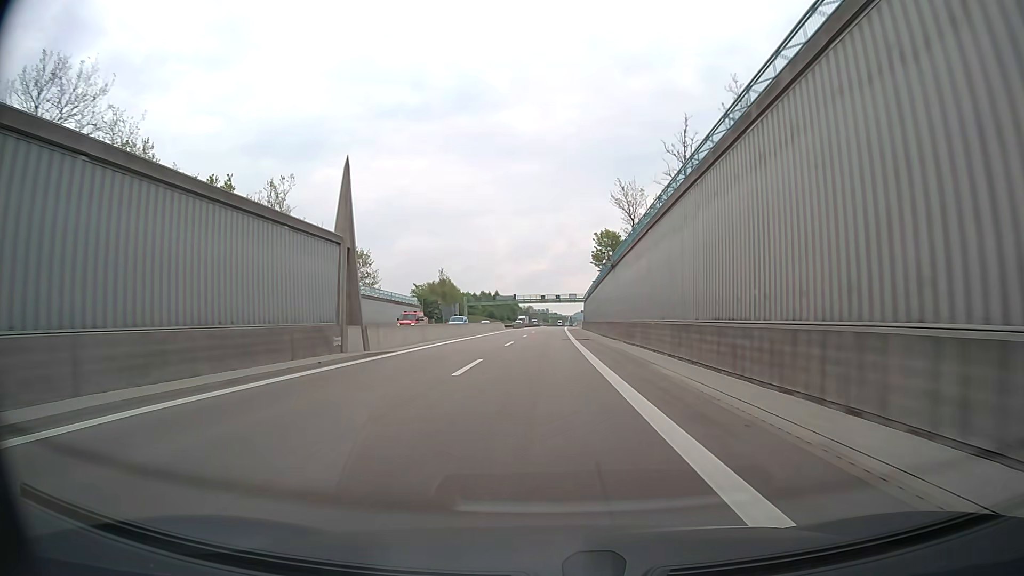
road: motorway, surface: asphalt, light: Day
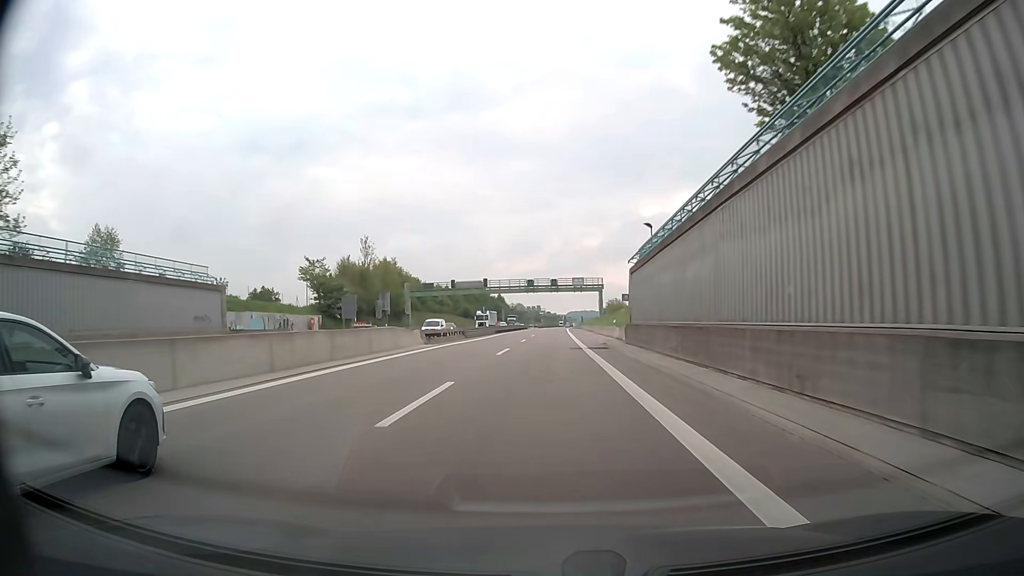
(+0.2, +62.0) m; +1°
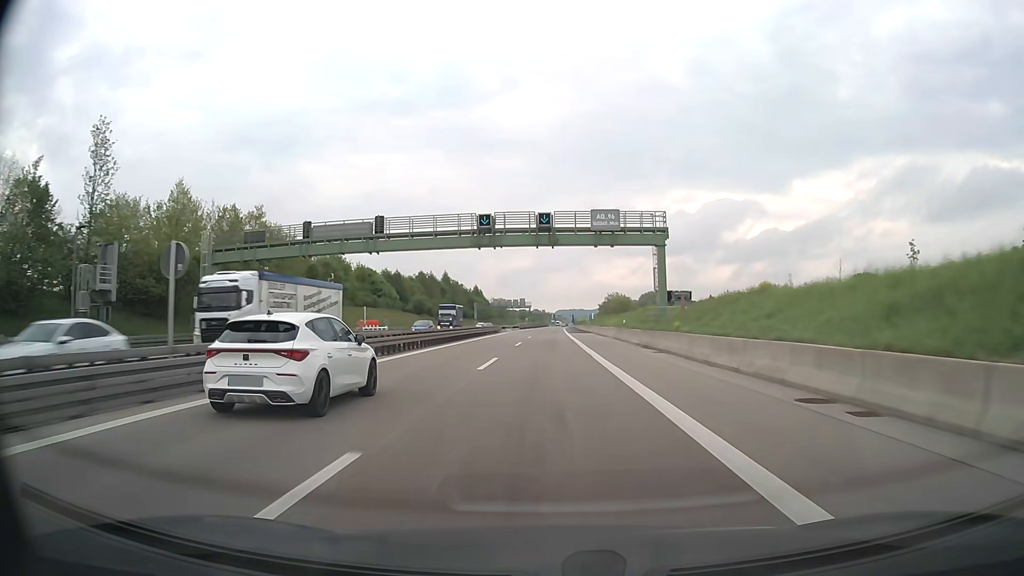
(+0.4, +62.0) m; +1°
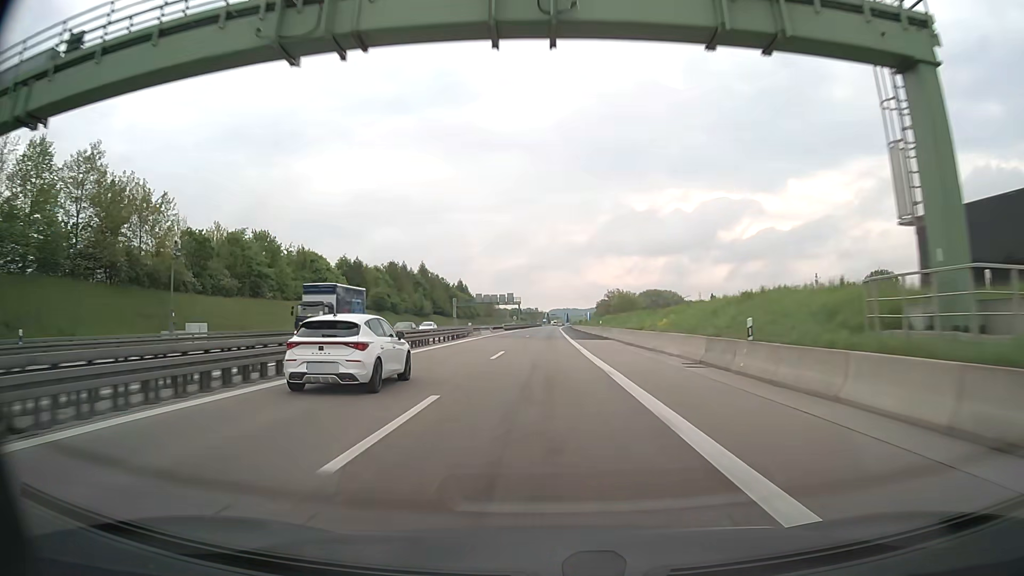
(+0.2, +31.3) m; +1°
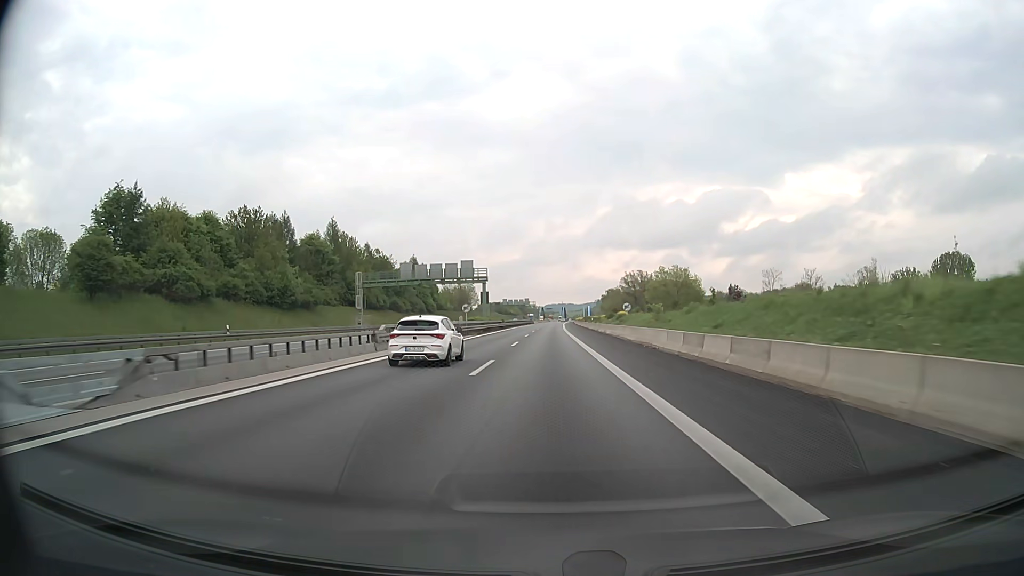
(+0.3, +80.0) m; 0°
(0, +10) (0, +20) (0, +30) (0, +40) (0, +50) (0, +60) (0, +70) (+1, +80) (+1, +90) (+1, +100) m
